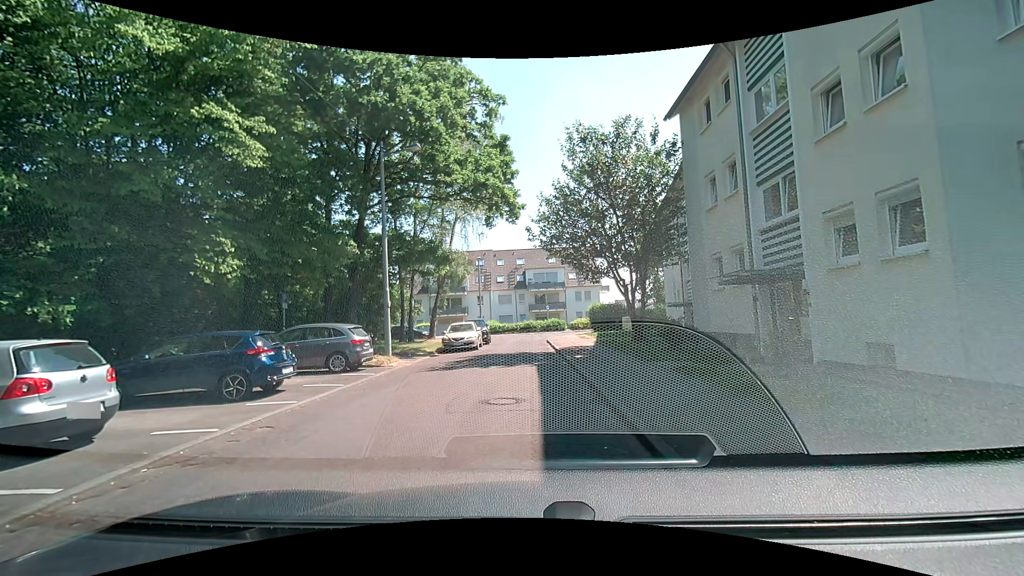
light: Day
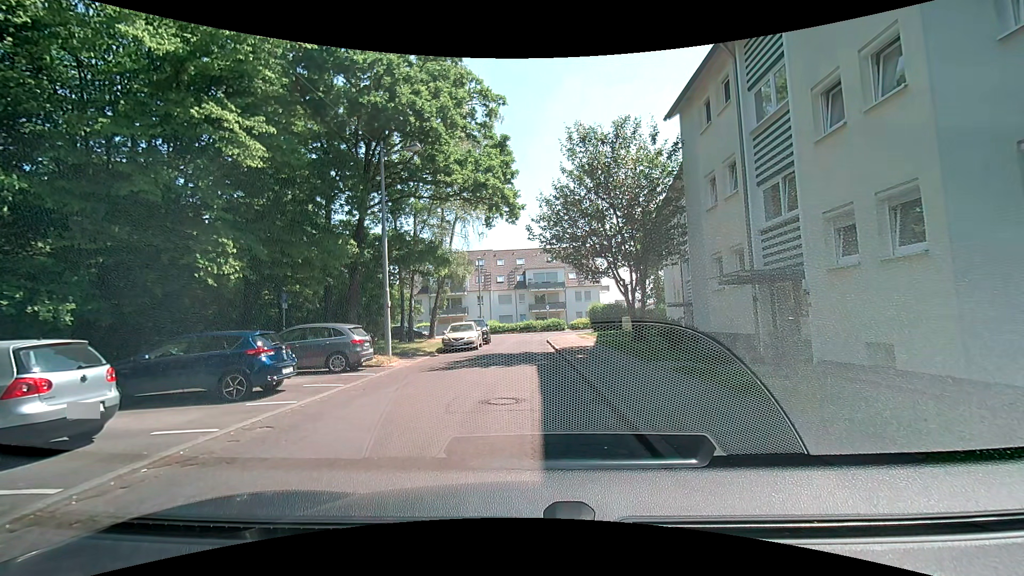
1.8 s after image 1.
(0.0, 0.0) m; 0°
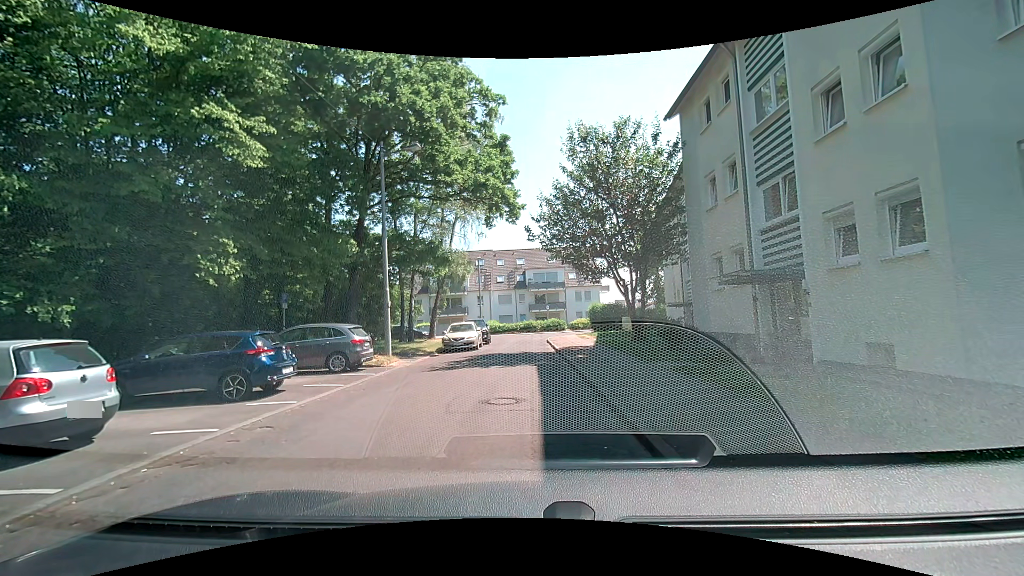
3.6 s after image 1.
(0.0, 0.0) m; 0°
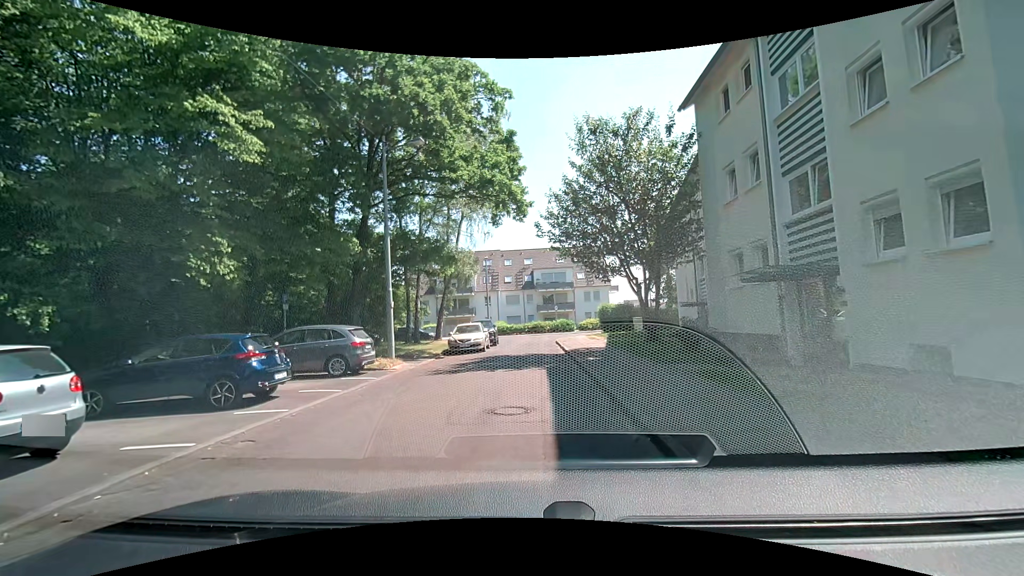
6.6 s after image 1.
(0.0, +0.8) m; 0°
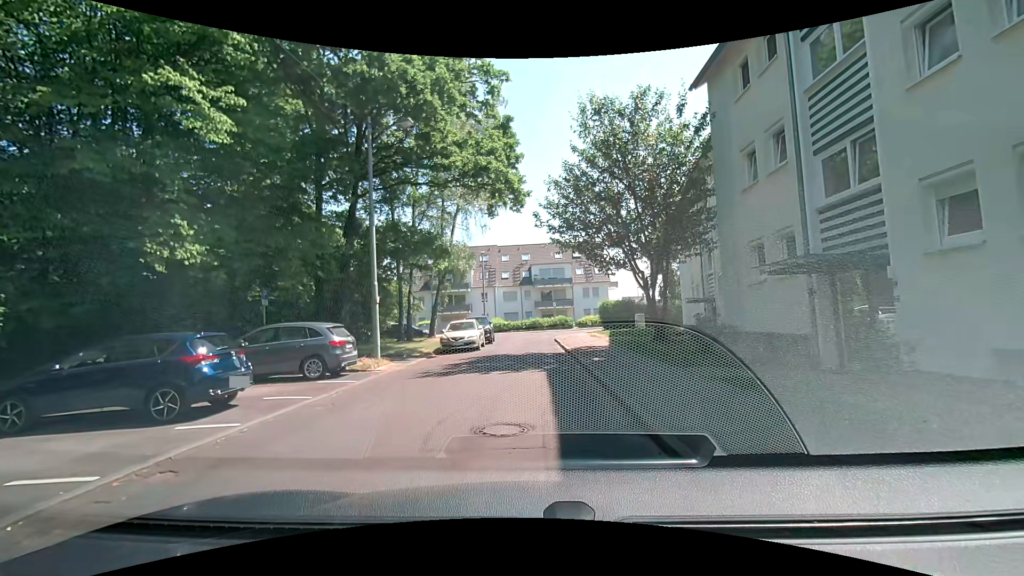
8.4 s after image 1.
(0.0, +1.5) m; 0°
